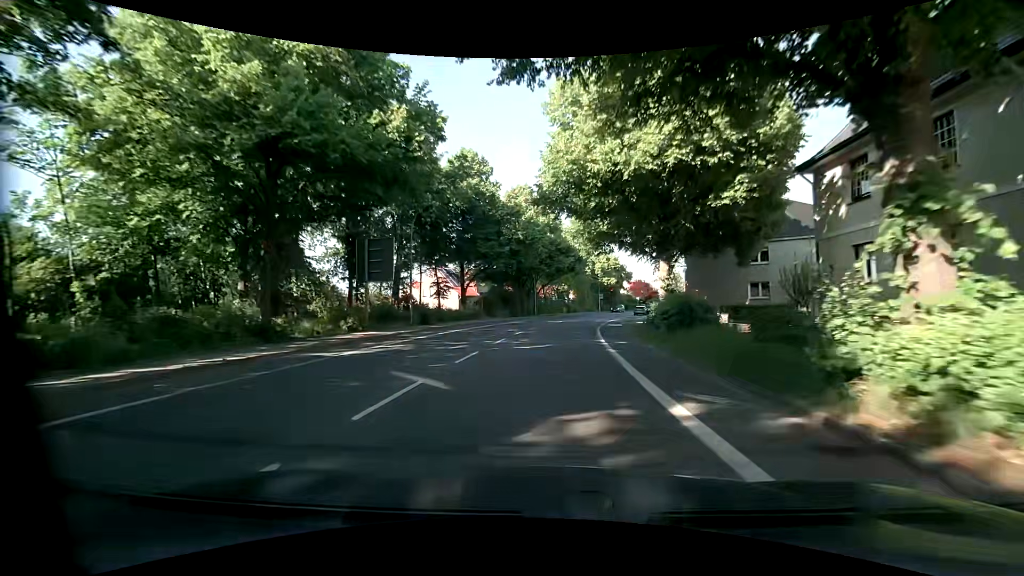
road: primary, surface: asphalt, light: Day
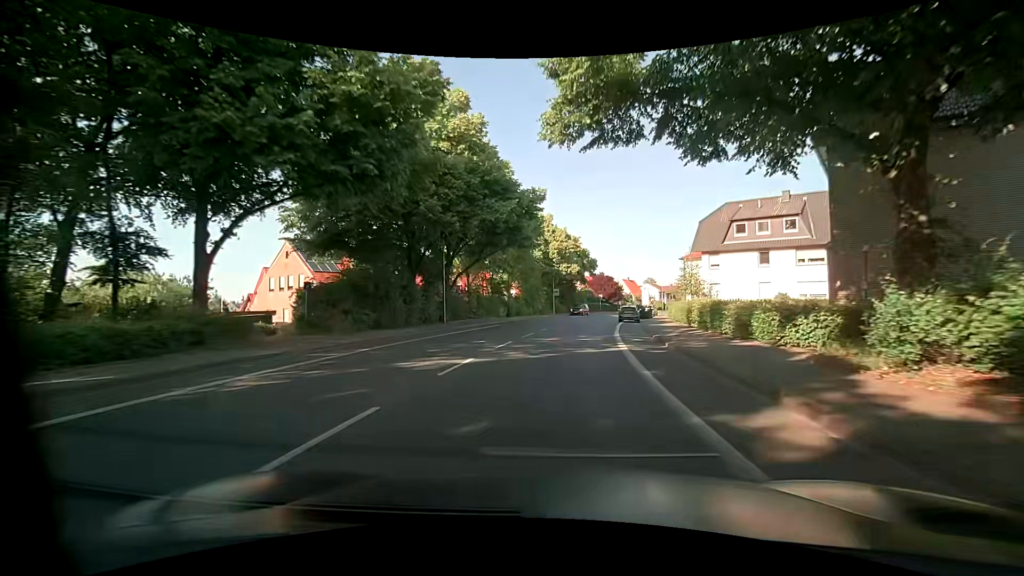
(+1.7, +32.3) m; +7°
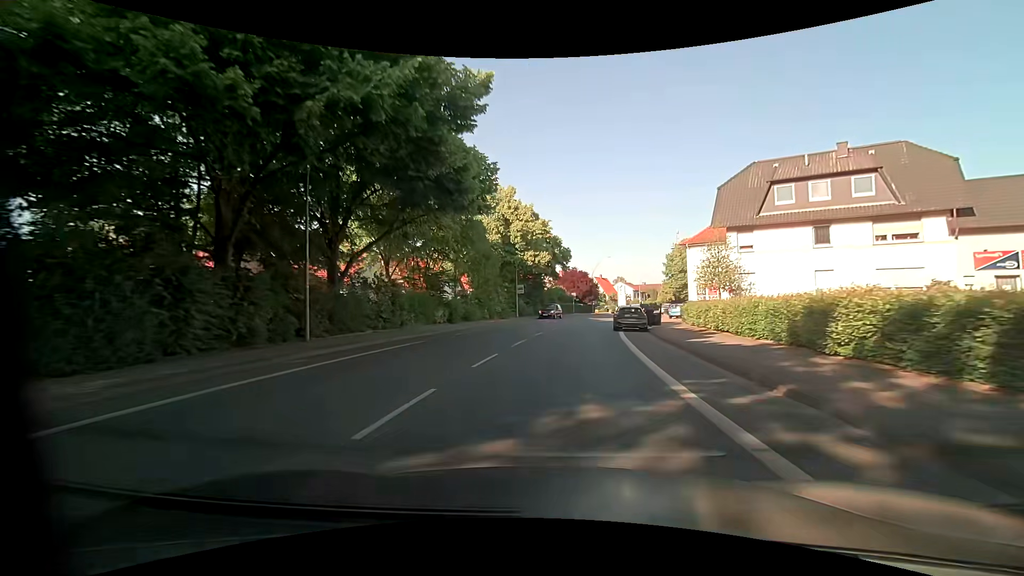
(+0.3, +16.1) m; +2°
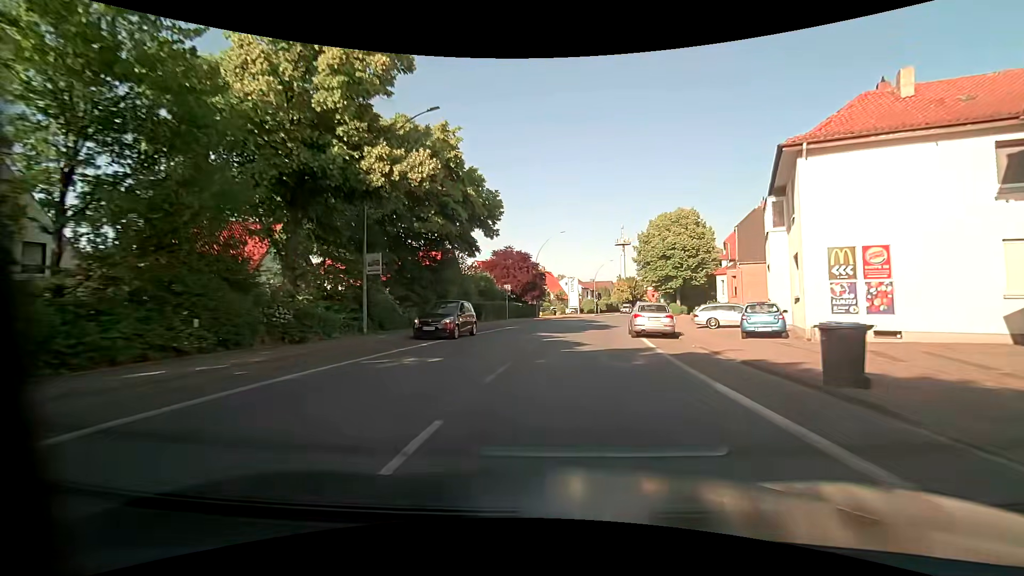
(+2.4, +32.1) m; +8°
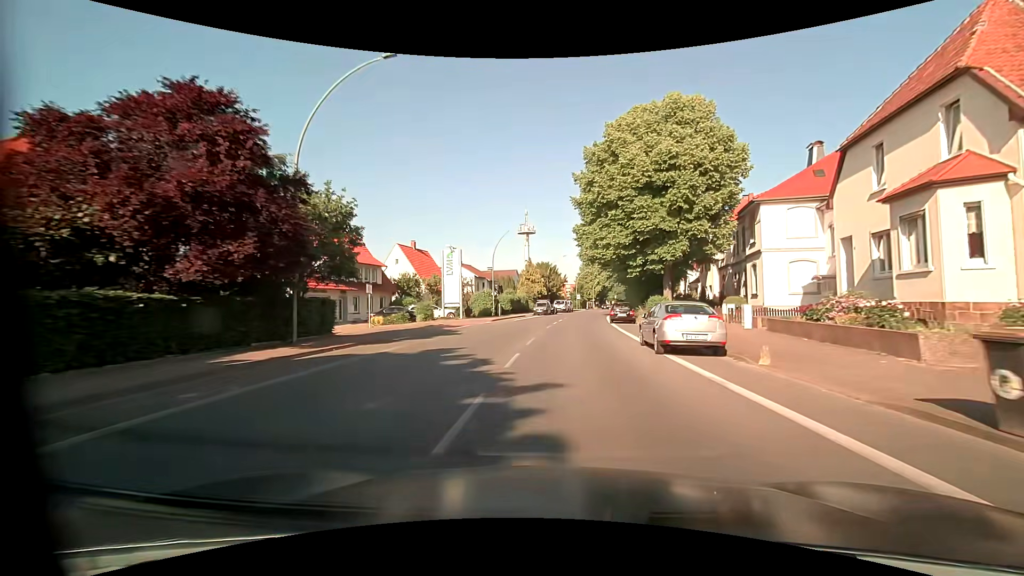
(+4.1, +40.0) m; +12°
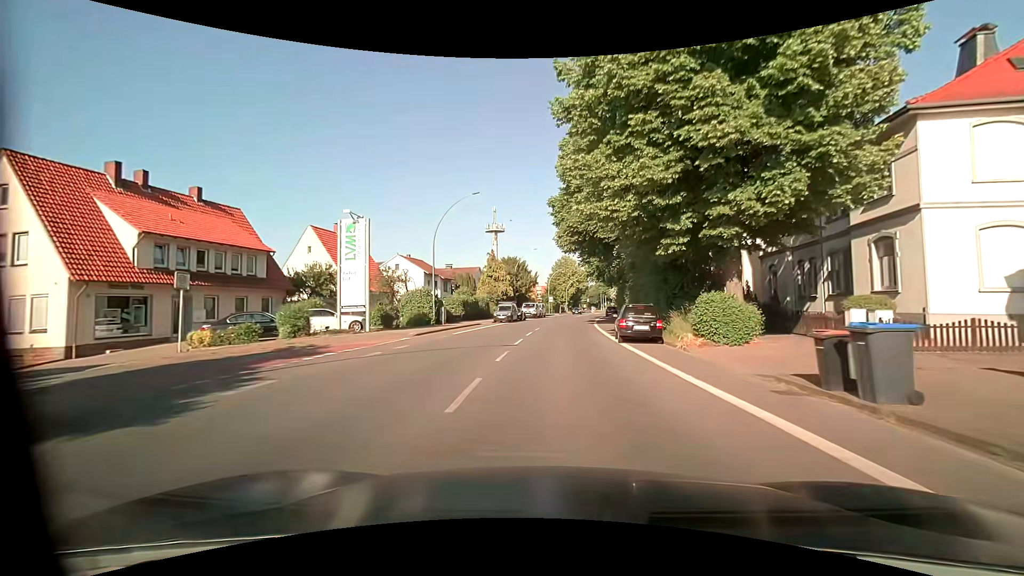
(+0.5, +16.2) m; +3°
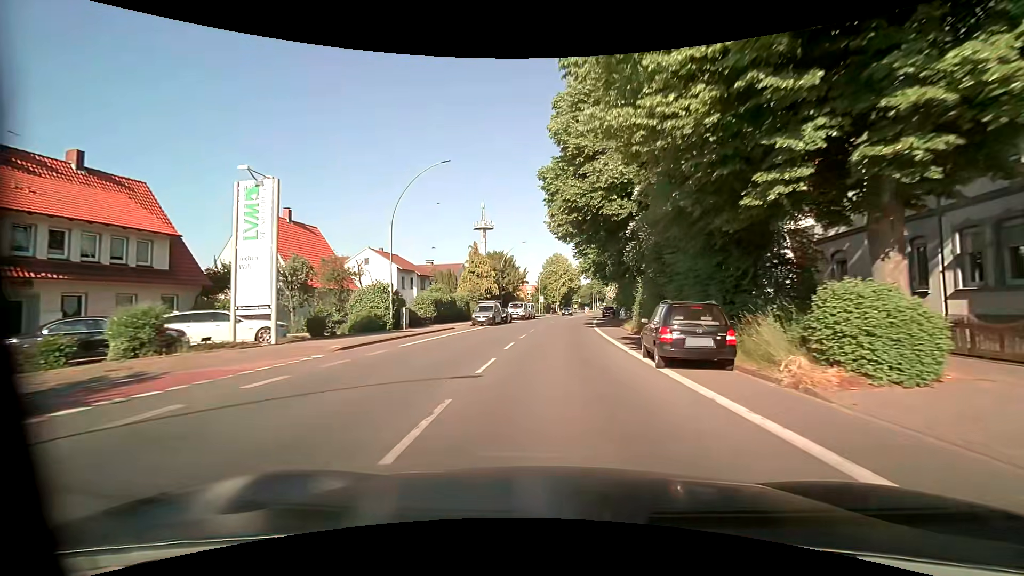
(+0.1, +8.1) m; +1°
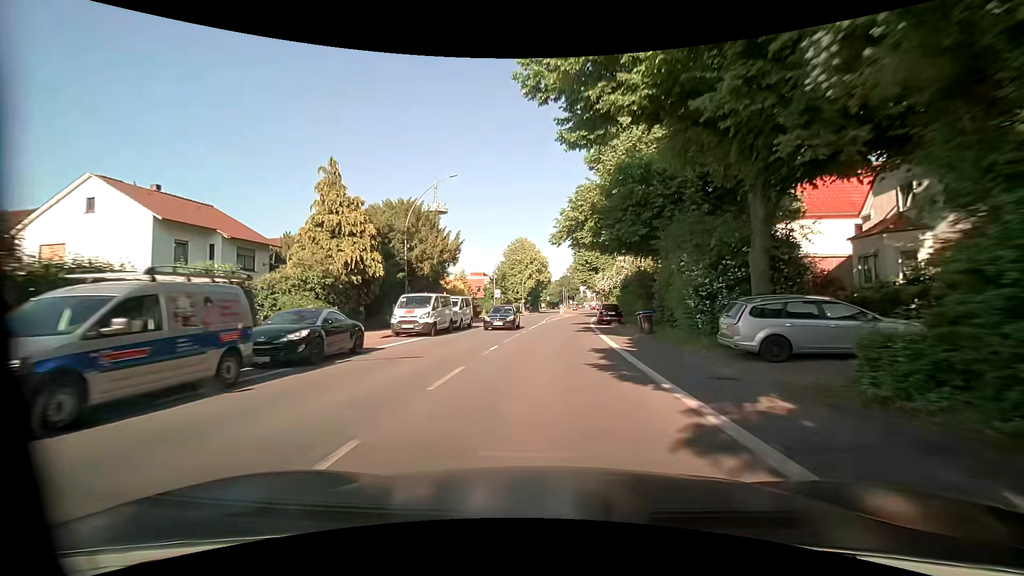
(+1.1, +32.4) m; +3°
(0, +10) (+1, +20) (+1, +30) (+2, +40) (+3, +50) (+4, +60) (+5, +70) (+6, +80) (+7, +90) (+9, +100) m
